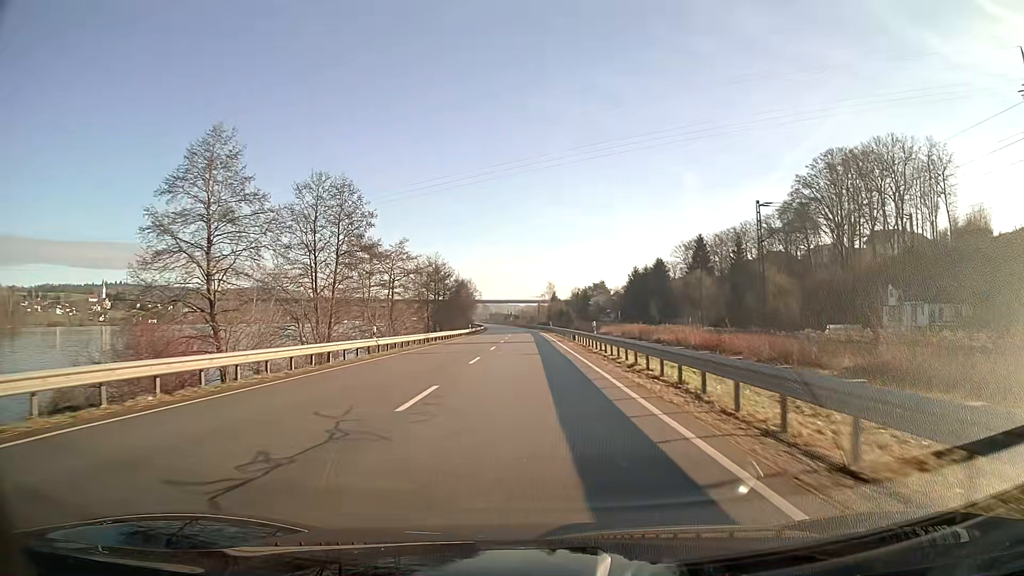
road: unclassified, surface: asphalt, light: Day
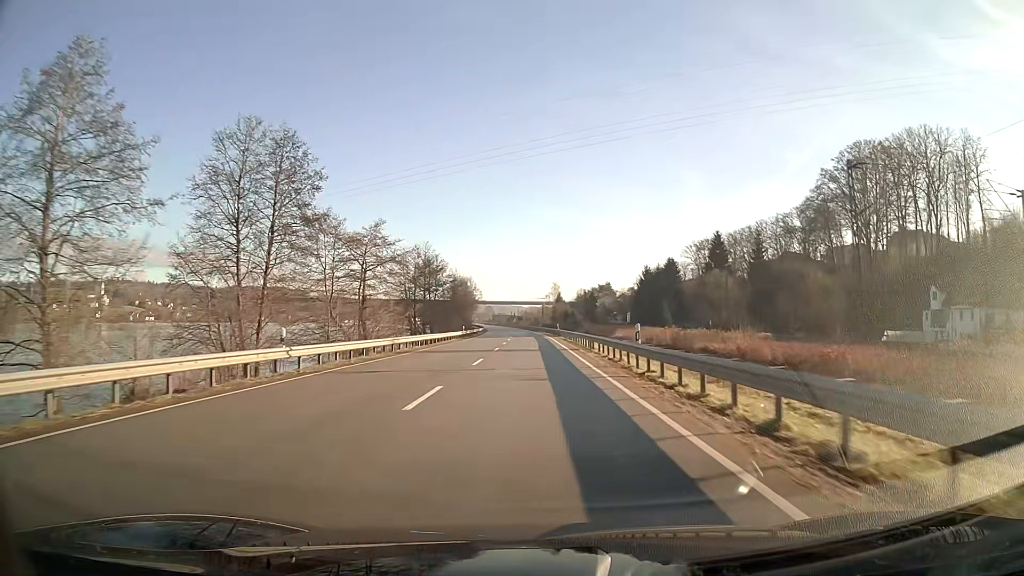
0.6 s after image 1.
(0.0, +11.9) m; 0°
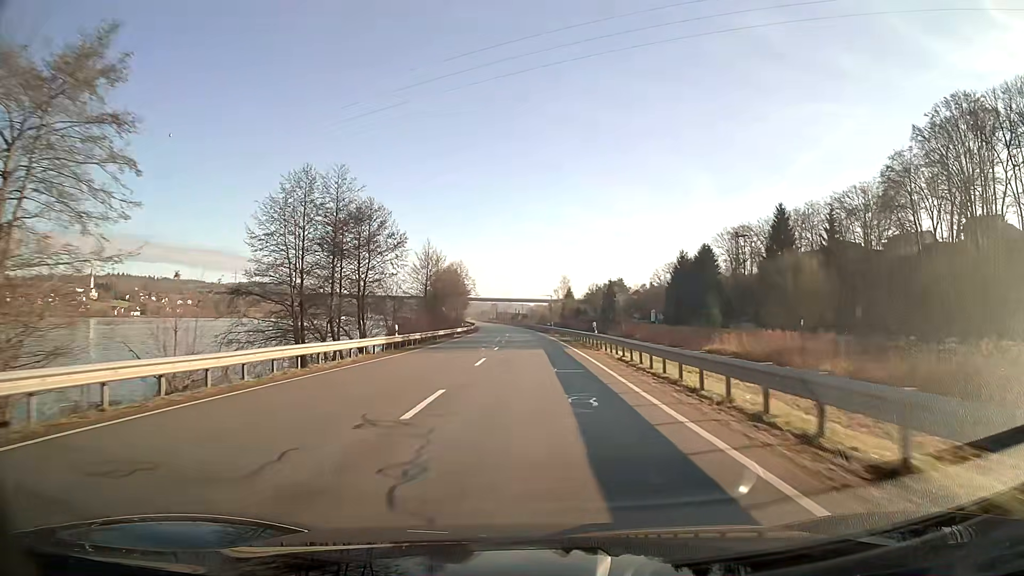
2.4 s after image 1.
(-0.2, +37.3) m; -1°
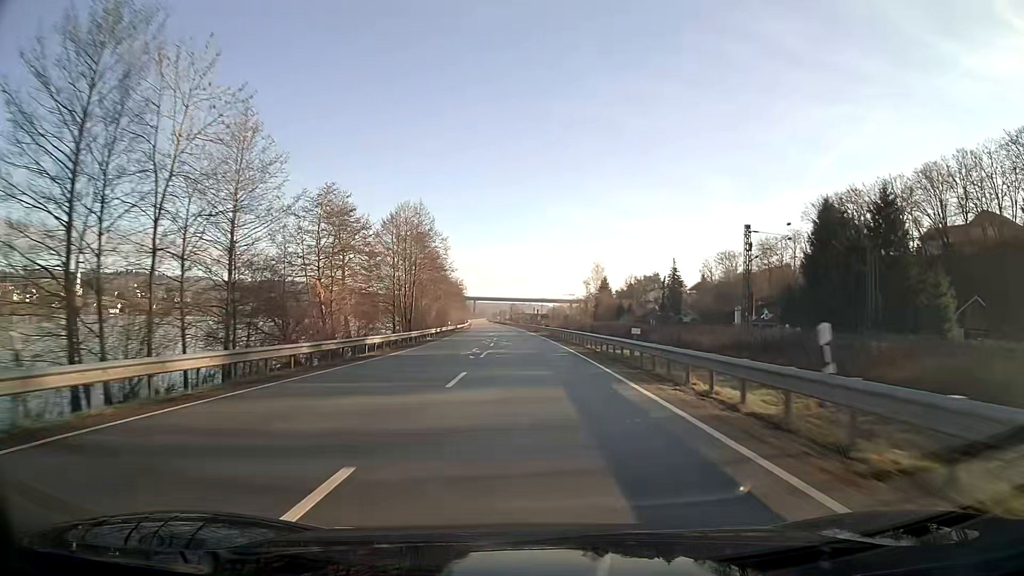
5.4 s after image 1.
(-1.0, +67.4) m; -2°
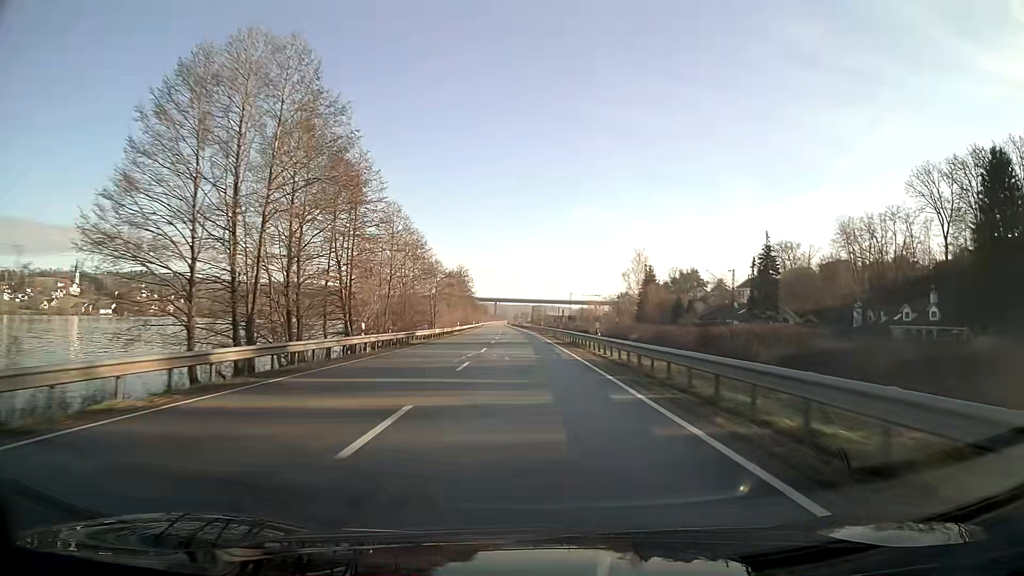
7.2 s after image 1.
(-0.7, +43.5) m; -2°
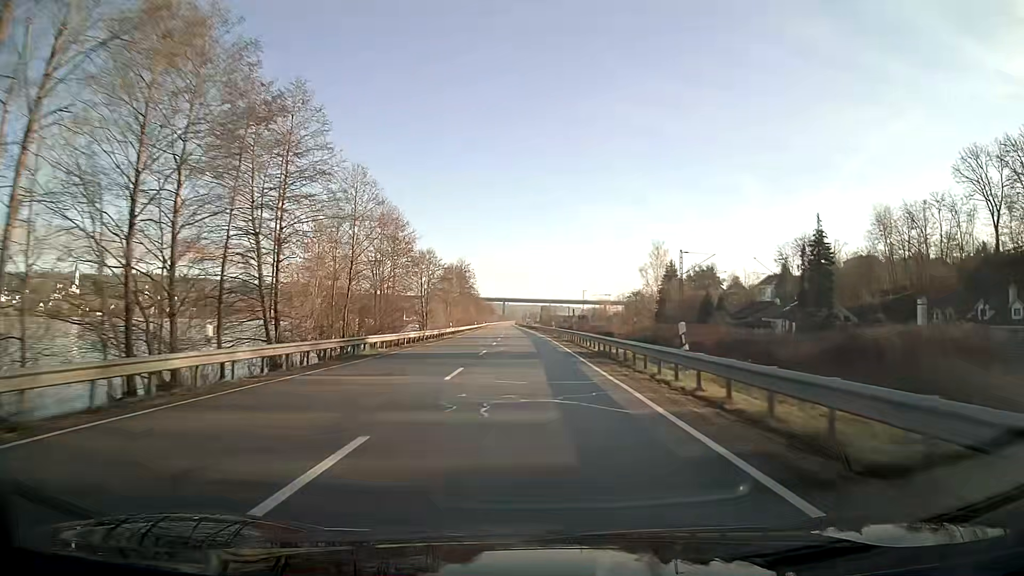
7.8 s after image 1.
(-0.1, +15.0) m; -1°
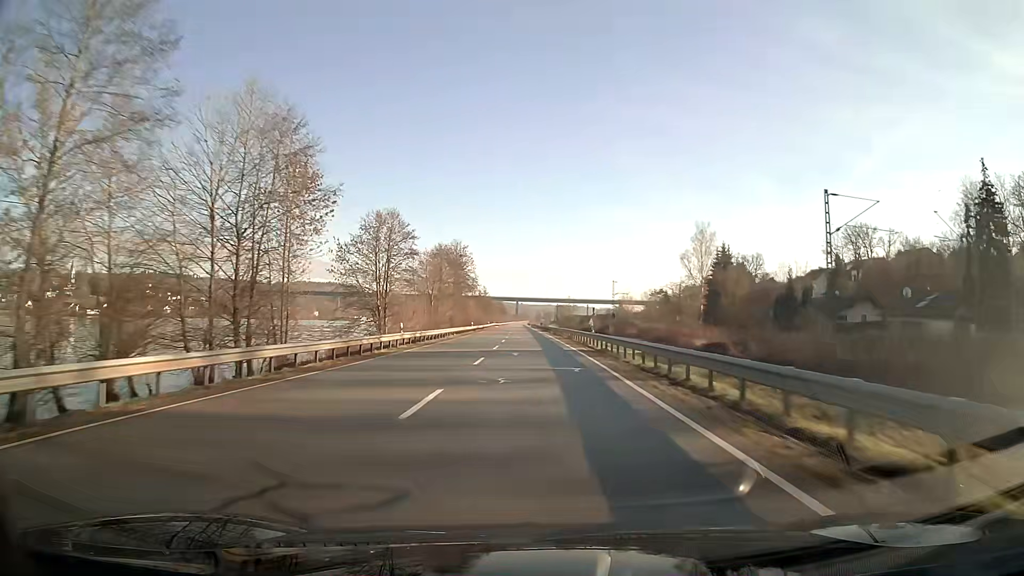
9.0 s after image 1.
(-0.3, +30.4) m; -1°
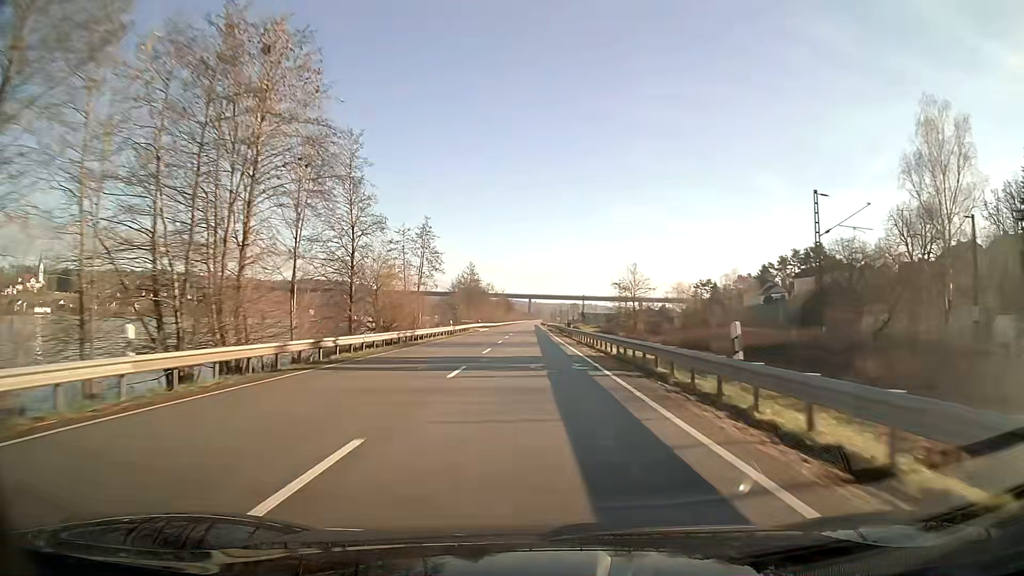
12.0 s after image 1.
(-0.7, +77.7) m; -1°
